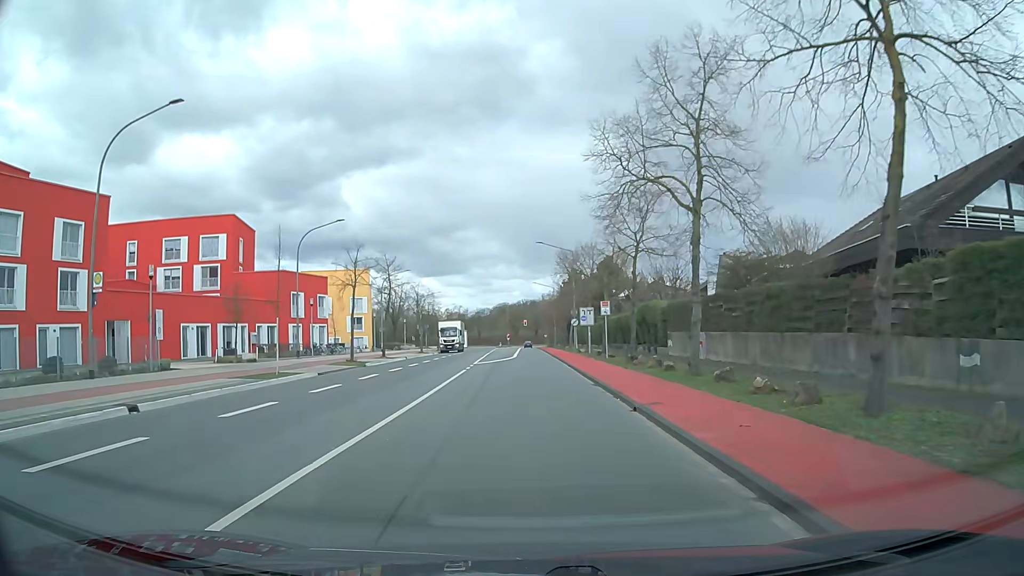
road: tertiary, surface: asphalt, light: Day
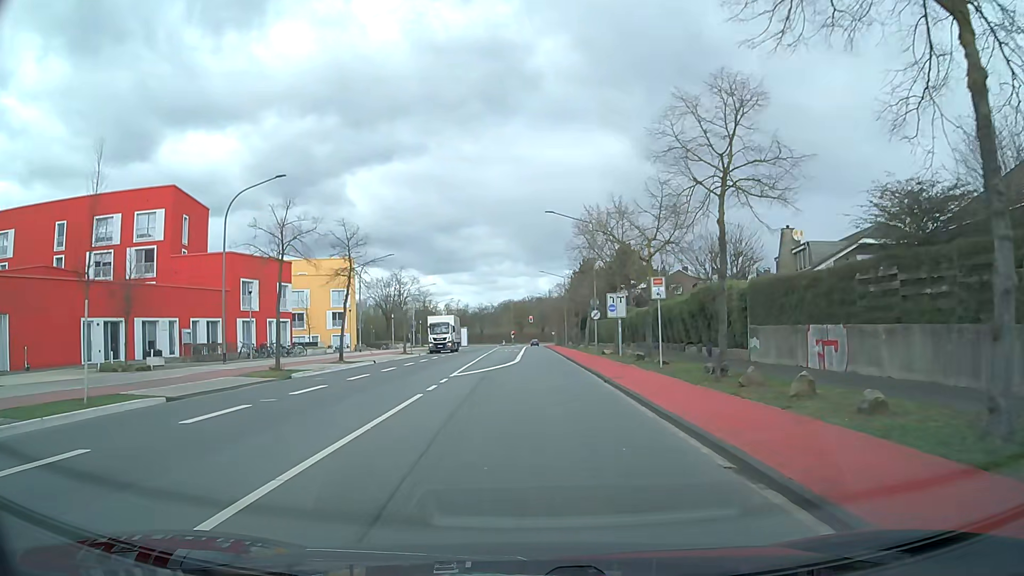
(-0.2, +13.5) m; -1°
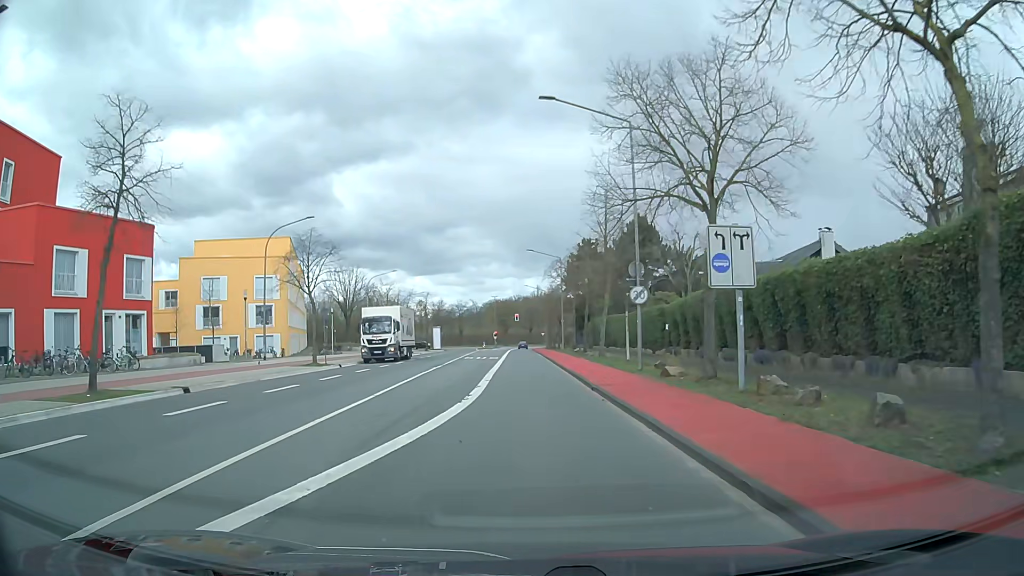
(+0.2, +22.6) m; +1°
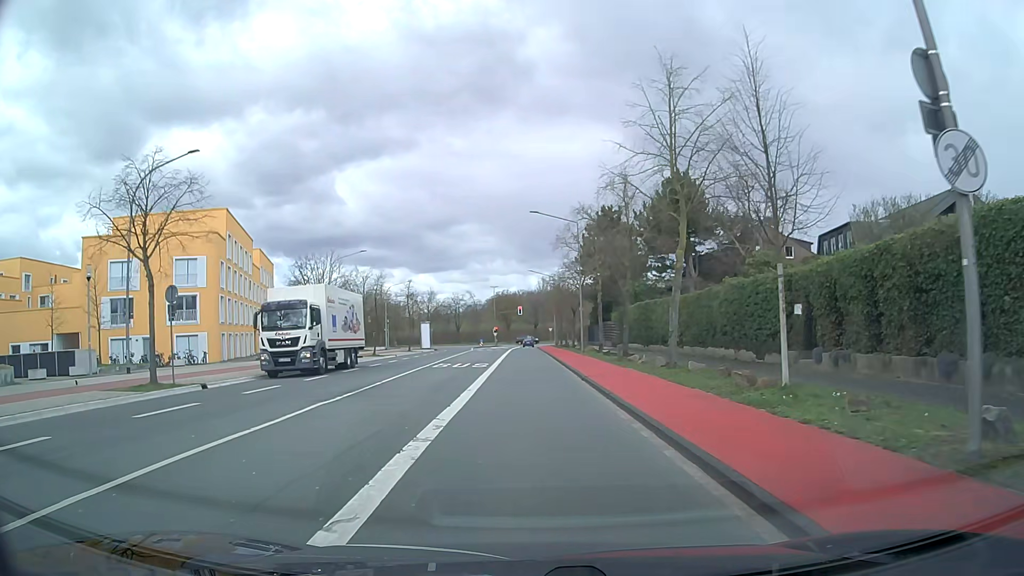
(+0.1, +18.1) m; 0°
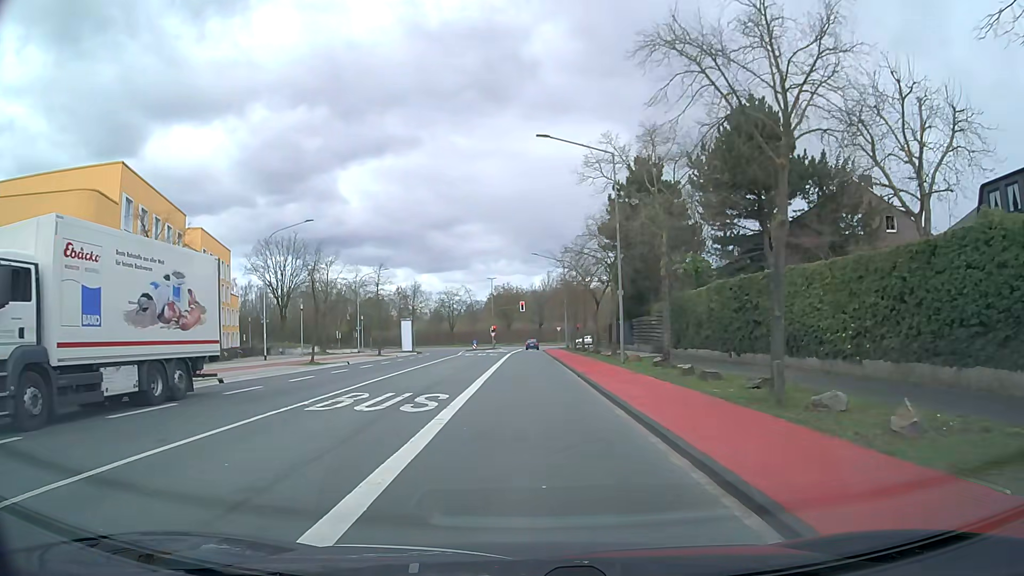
(-0.1, +18.1) m; 0°
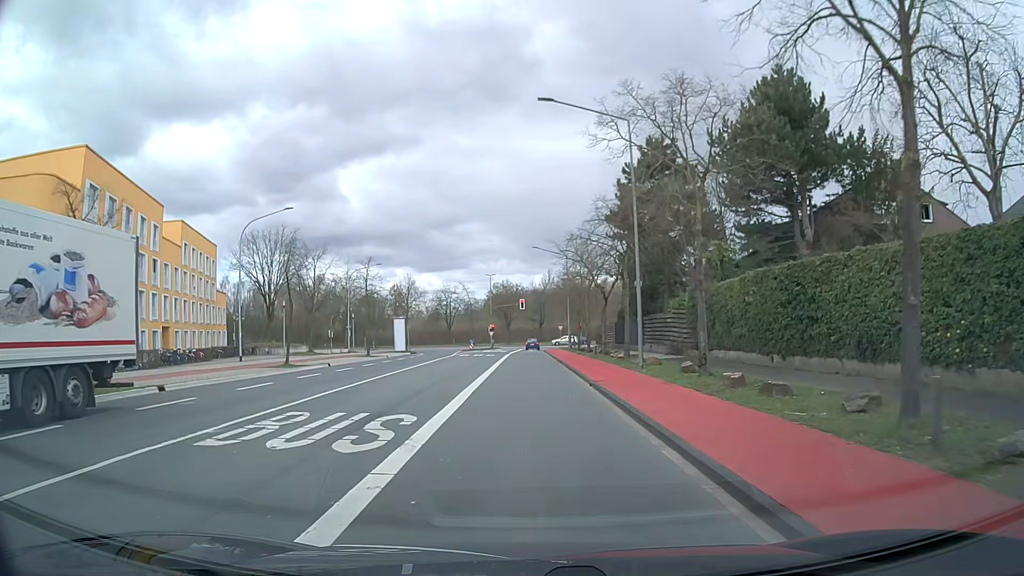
(0.0, +4.5) m; +1°
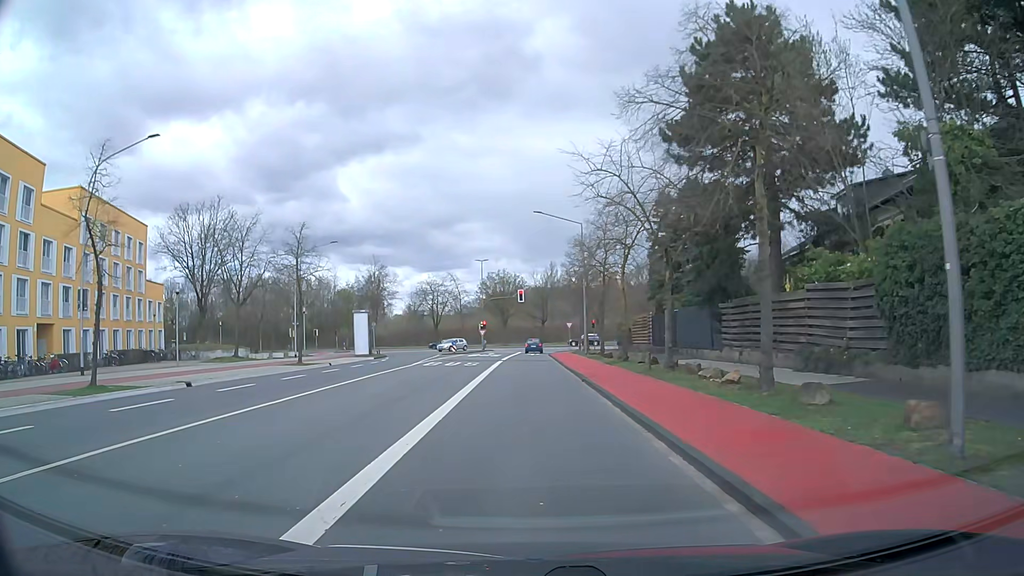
(-0.1, +18.1) m; 0°
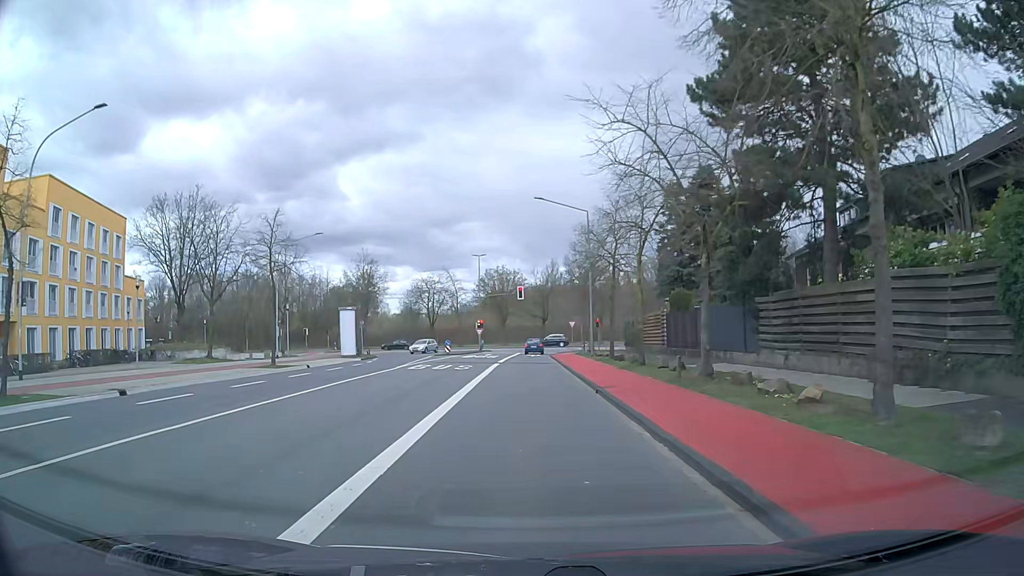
(0.0, +4.5) m; 0°
(0, +10) (0, +20) (0, +30) (0, +40) (0, +50) (0, +60) (0, +70) (-2, +80) (-9, +87) (-19, +90) m
